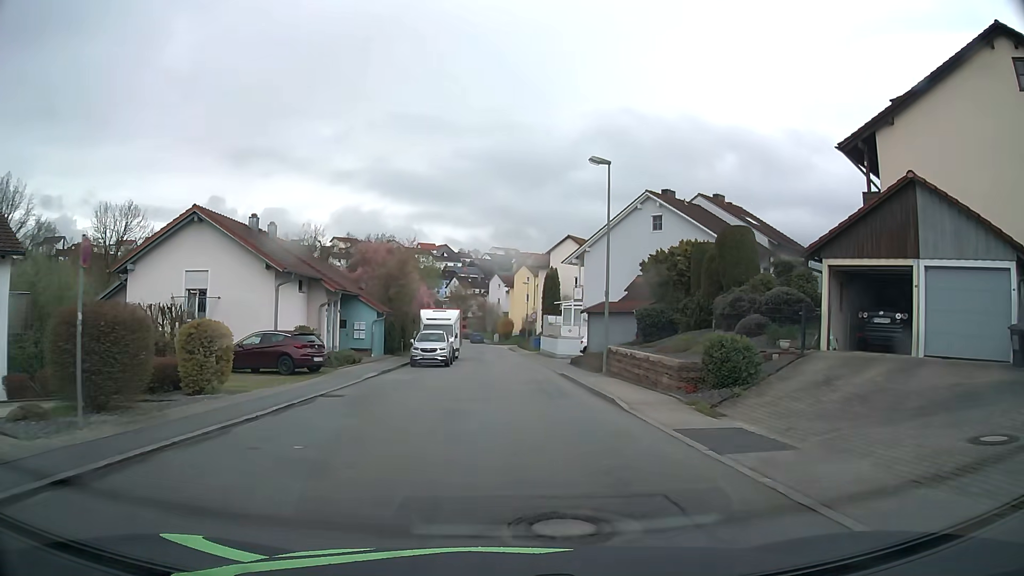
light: Day
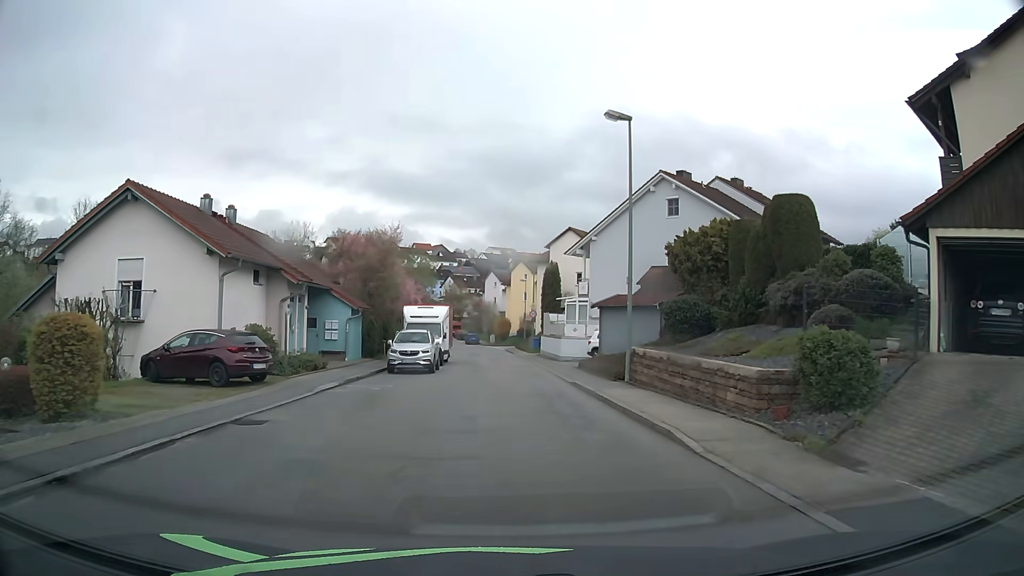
(0.0, +5.2) m; 0°
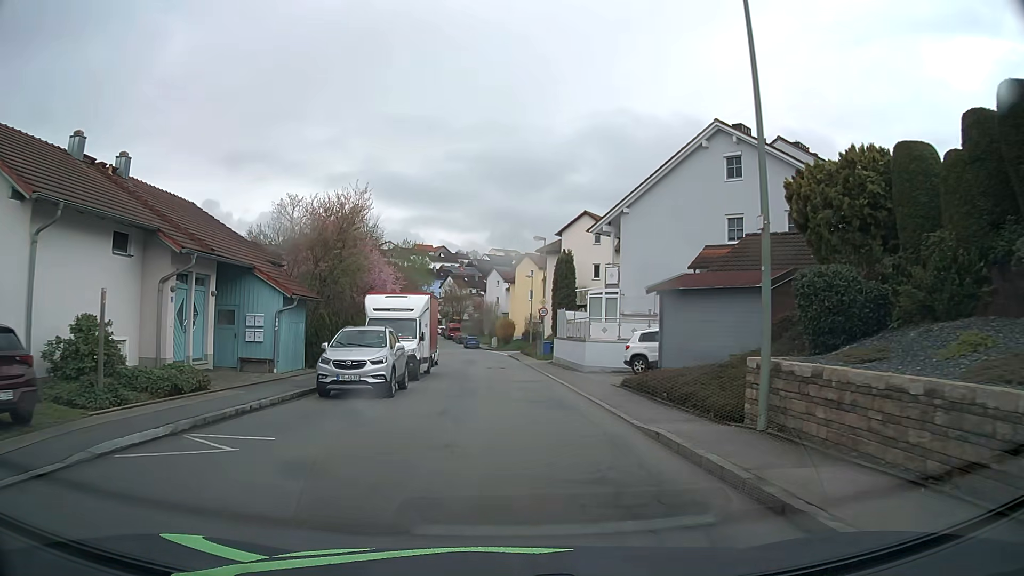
(0.0, +10.1) m; 0°
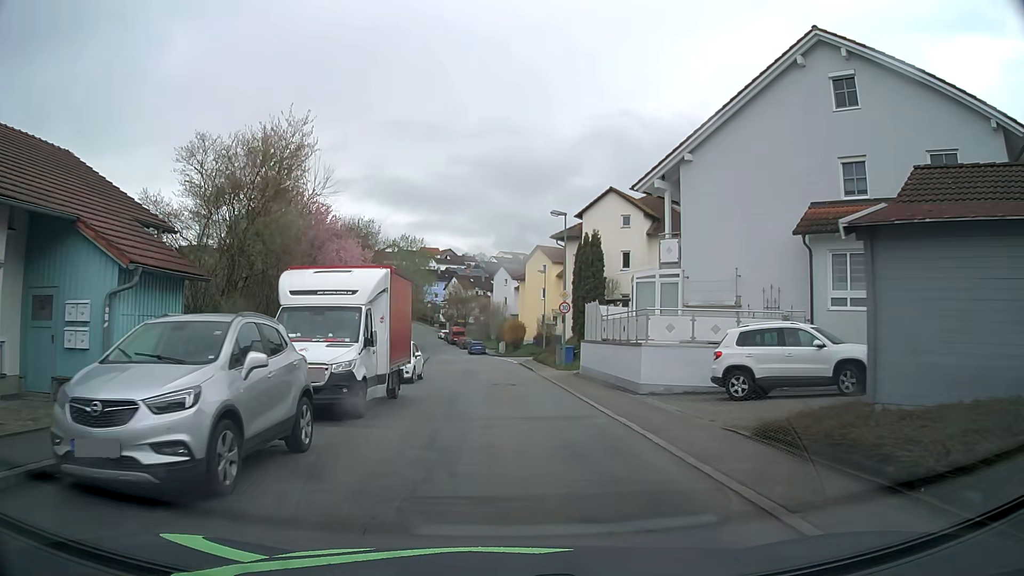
(0.0, +10.0) m; -1°
